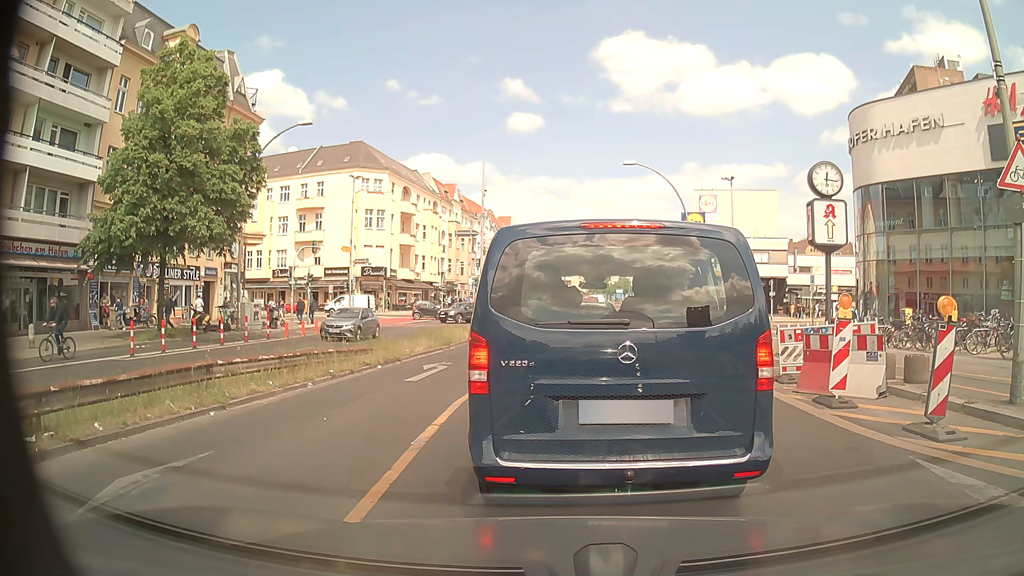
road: primary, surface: asphalt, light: Day
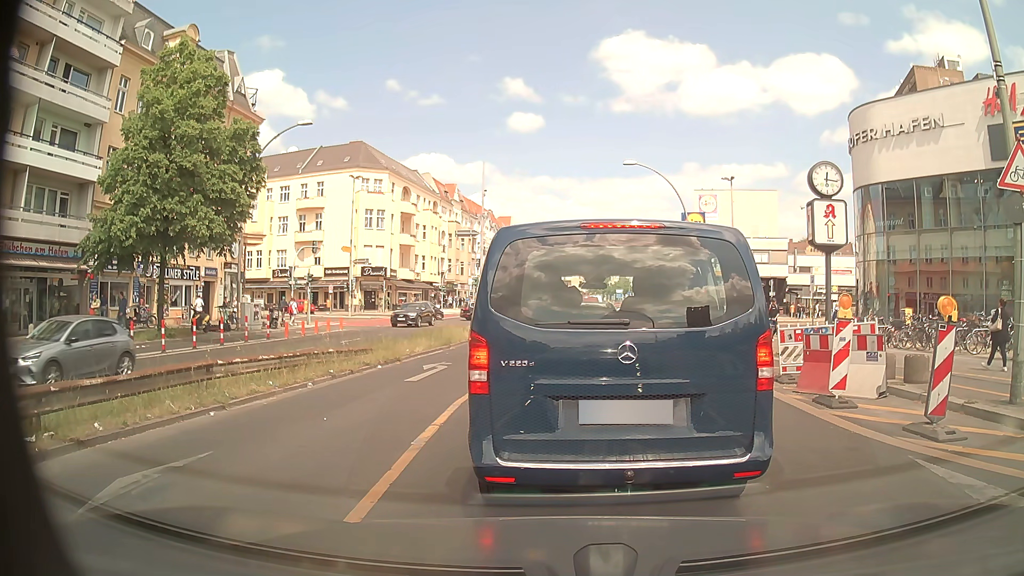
(0.0, 0.0) m; 0°
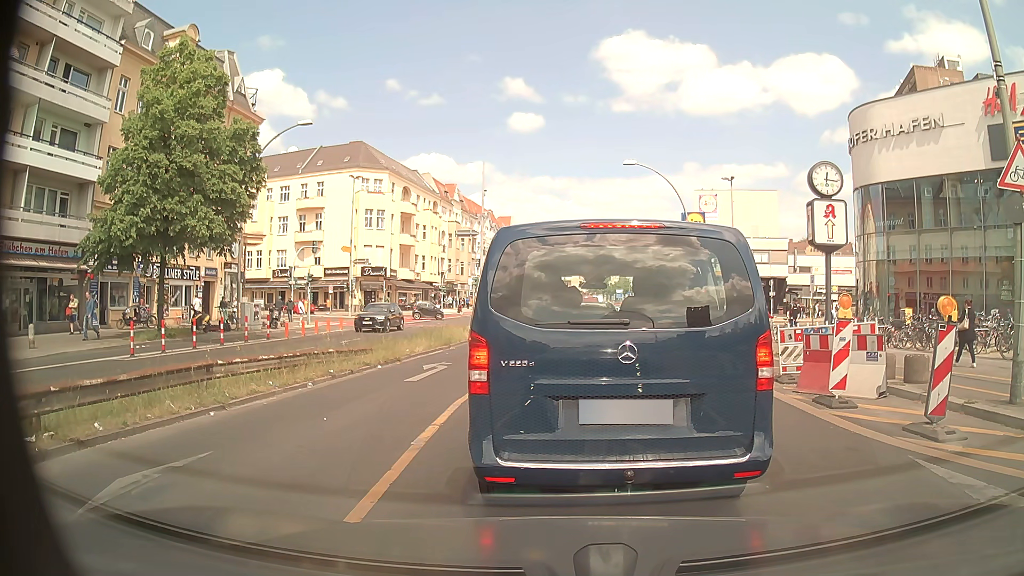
(0.0, 0.0) m; 0°
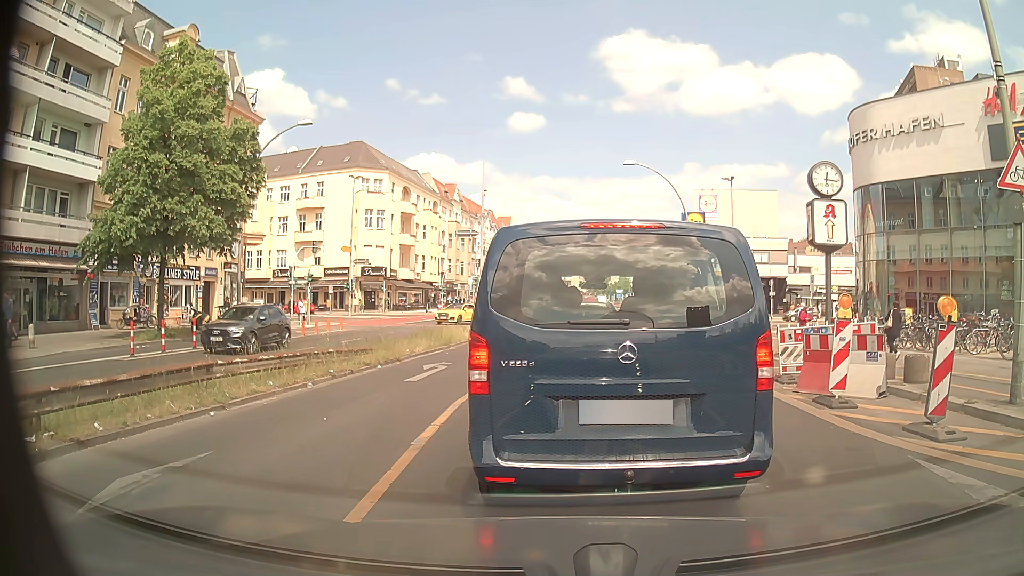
(0.0, 0.0) m; 0°
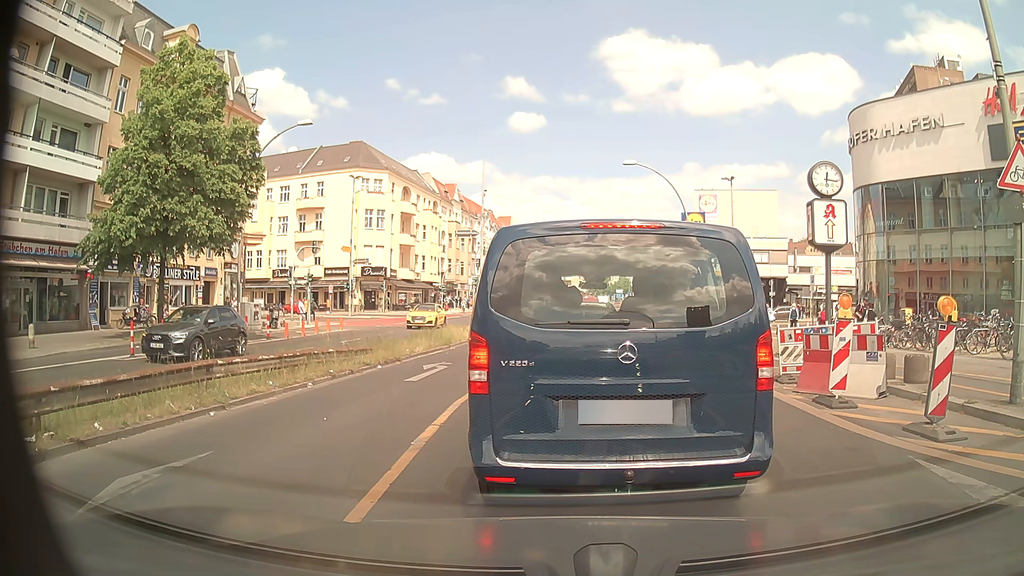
(0.0, 0.0) m; 0°
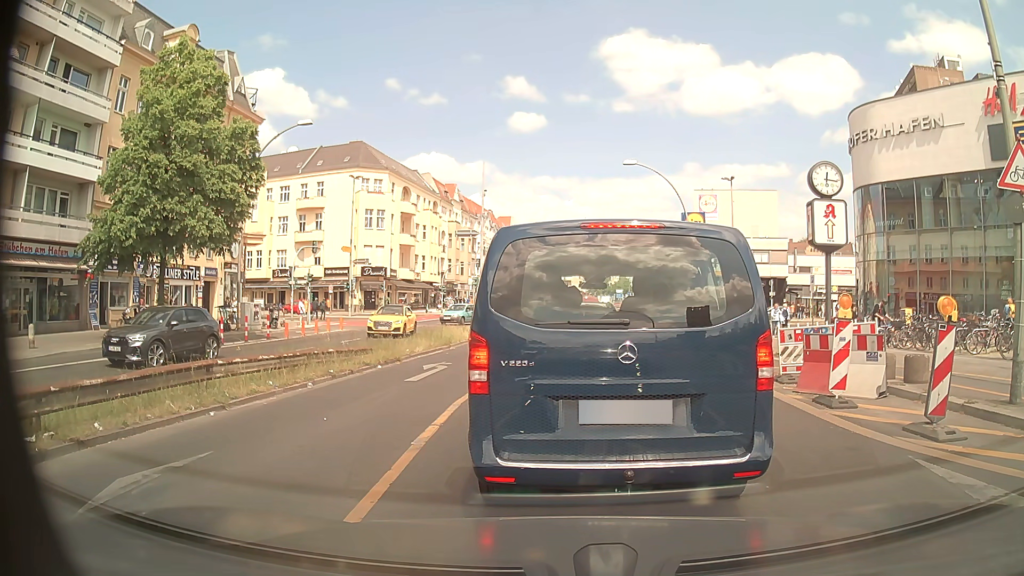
(0.0, 0.0) m; 0°
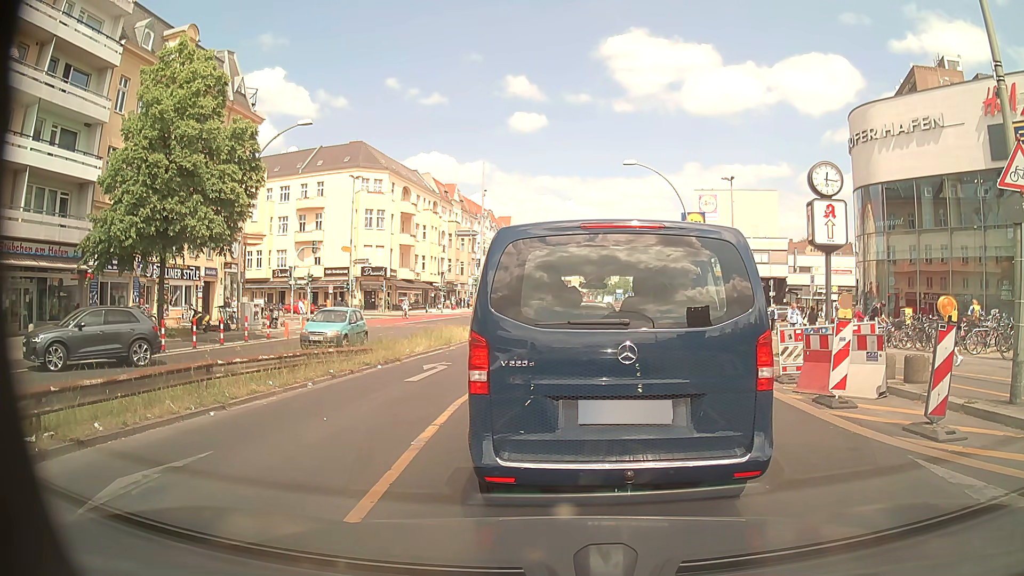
(0.0, 0.0) m; 0°
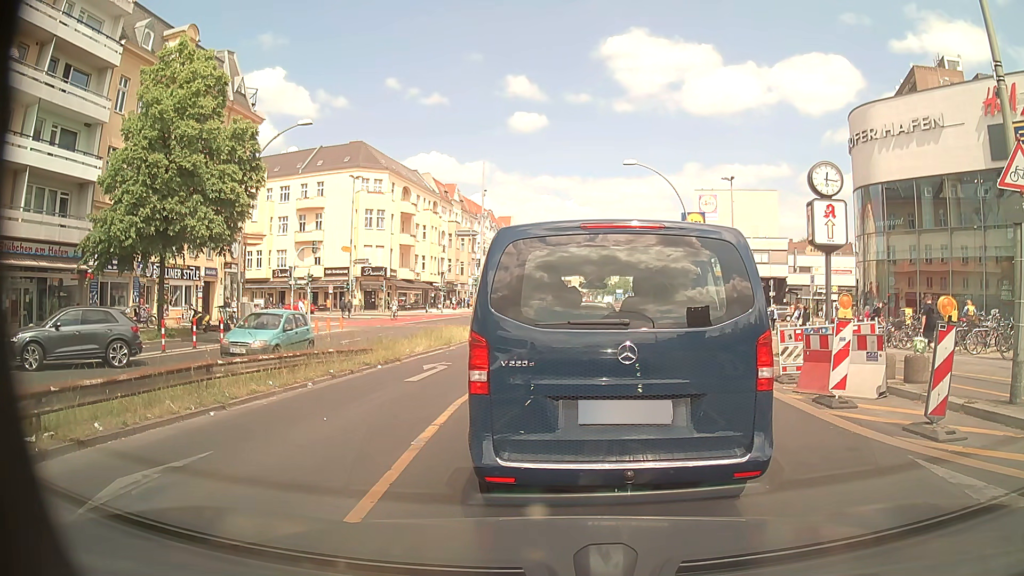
(0.0, 0.0) m; 0°
(0, +10) (0, +20) (+1, +30) (+1, +40) (+1, +50) (+1, +60) (+2, +70) (+2, +80) (+2, +90) (+2, +100) m
